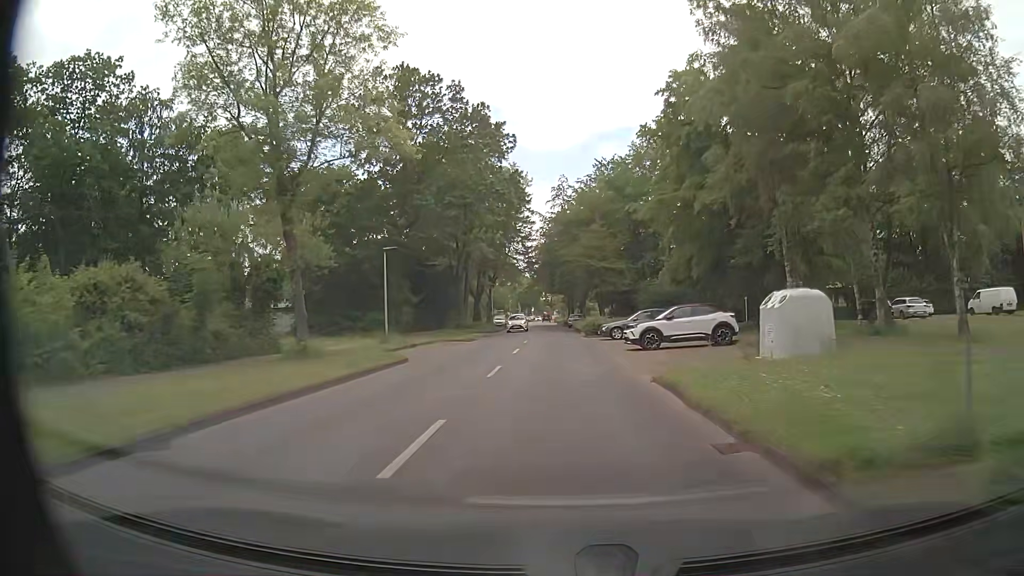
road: unclassified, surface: asphalt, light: Day
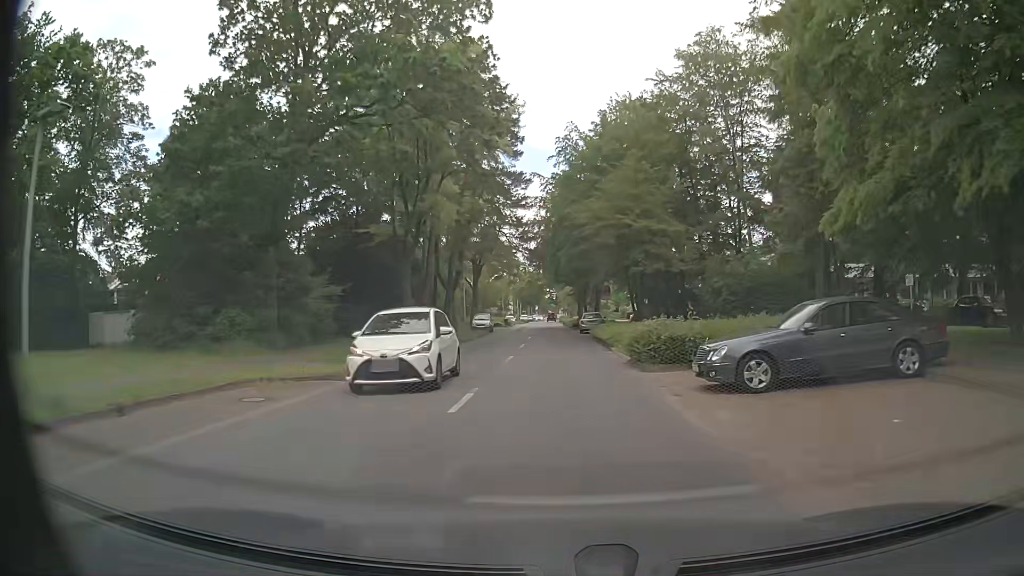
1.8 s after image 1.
(-0.1, +23.5) m; 0°
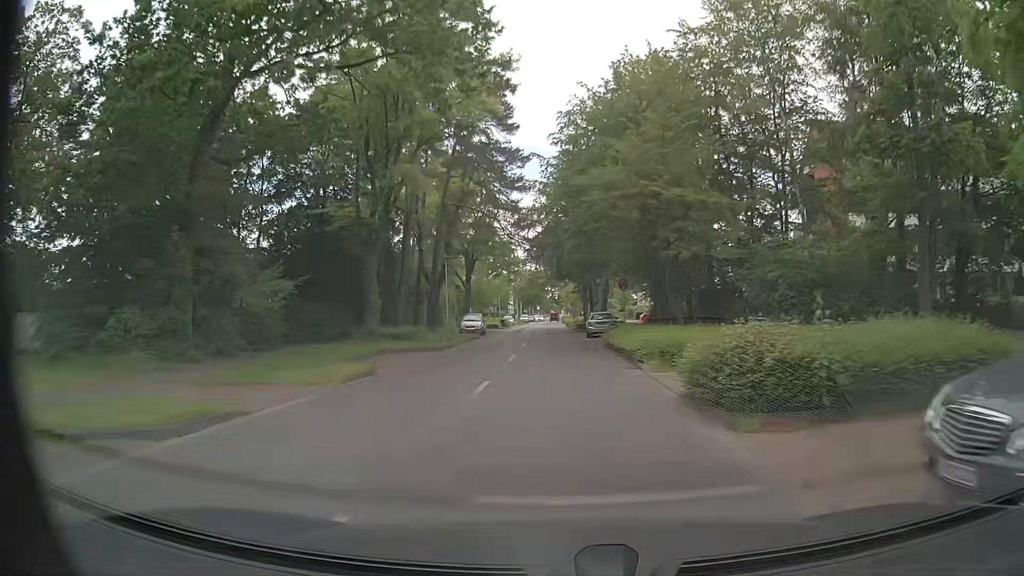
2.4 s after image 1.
(0.0, +7.8) m; 0°
(0, +10) (0, +20) (0, +30) (-1, +40) (-1, +50) (-1, +60) (-1, +70) (-2, +80) (-2, +90) (-2, +100) m
